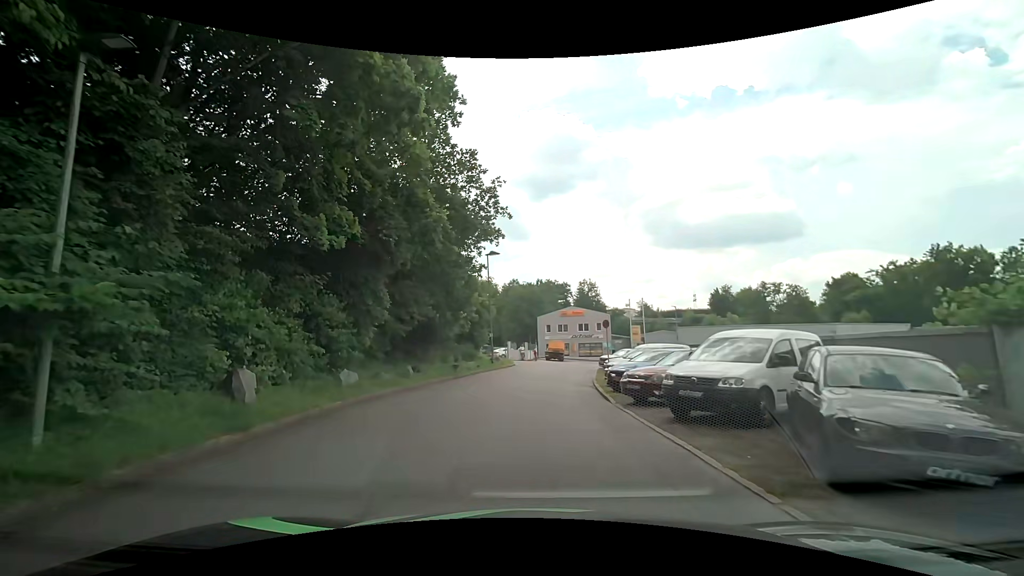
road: residential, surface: asphalt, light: Day
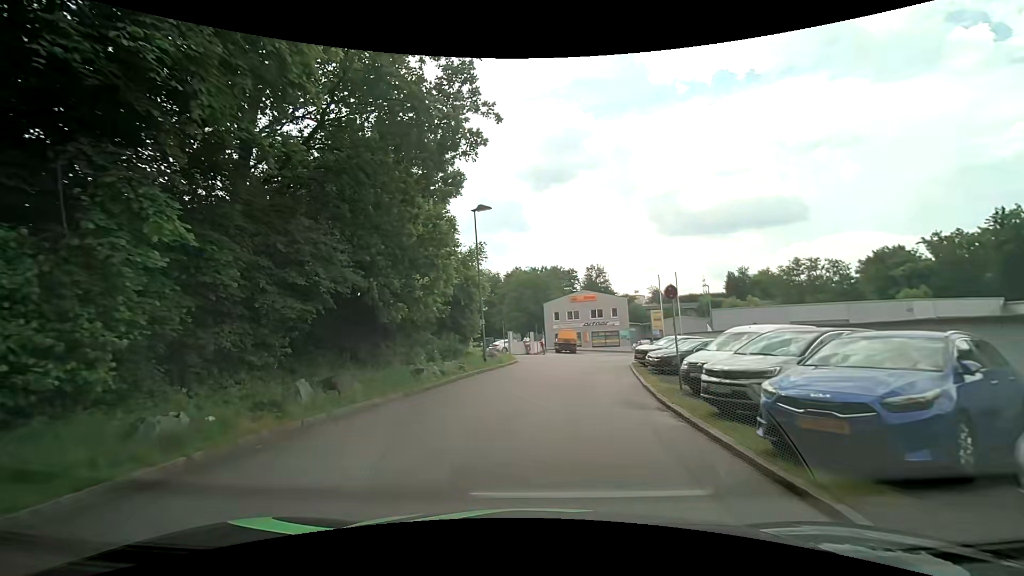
(-0.1, +10.4) m; 0°
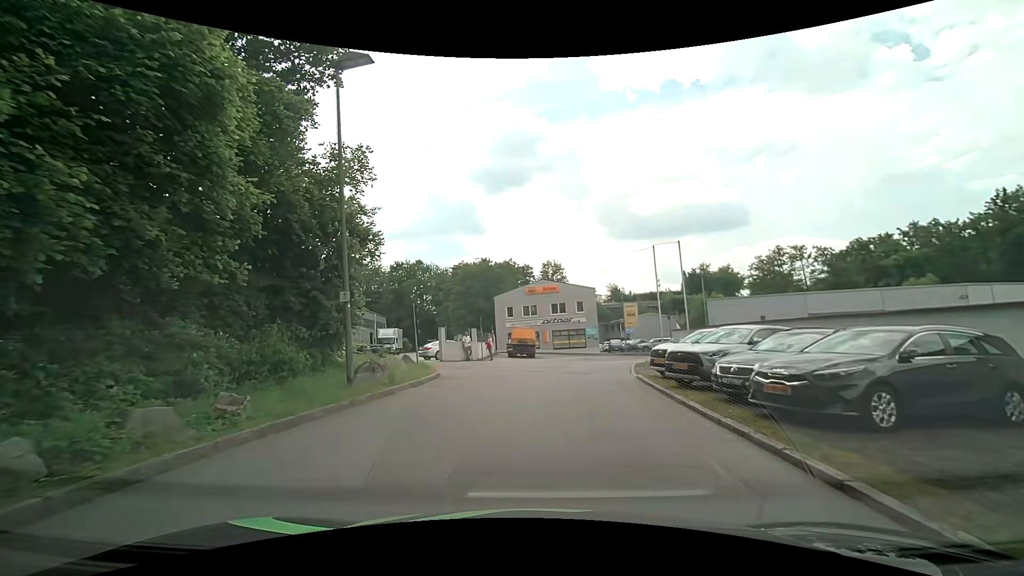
(+0.3, +13.6) m; +5°
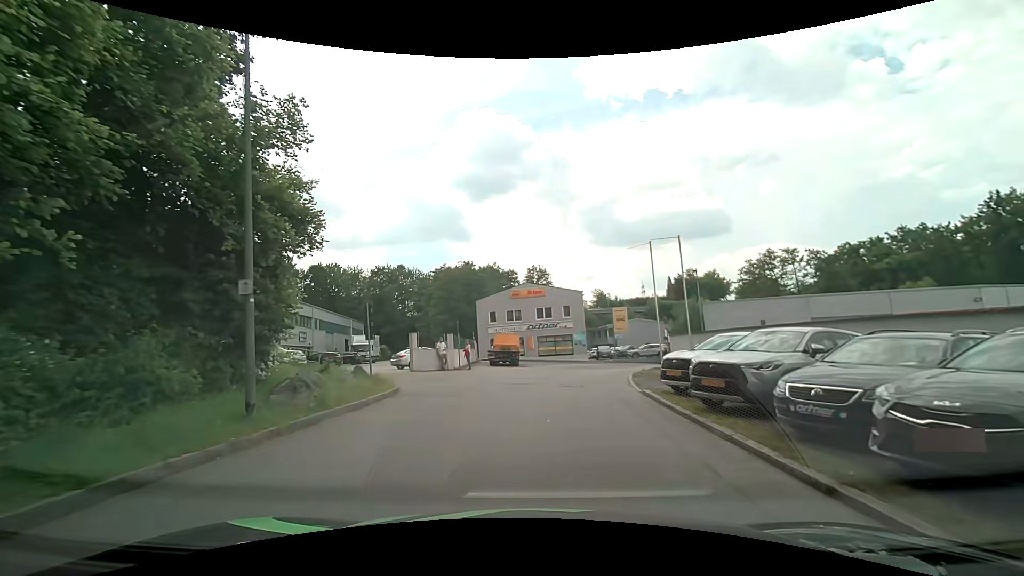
(0.0, +3.3) m; +1°
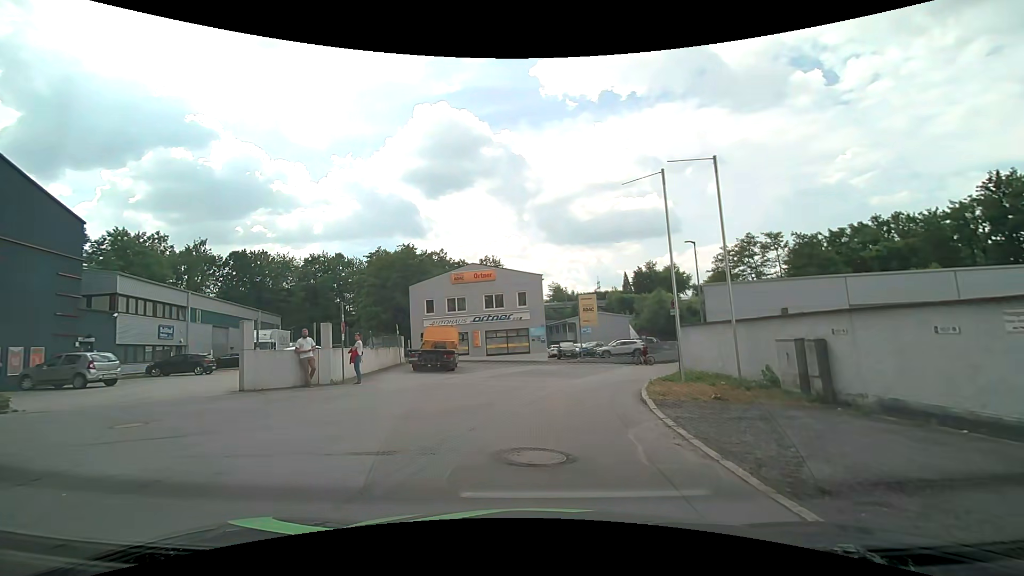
(+0.4, +11.3) m; +6°
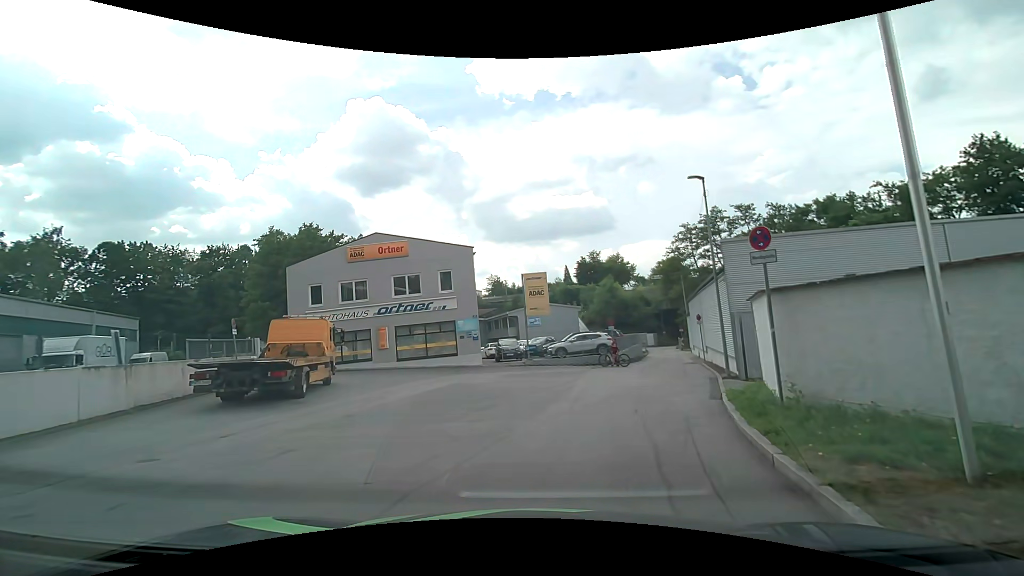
(+0.4, +12.1) m; +6°
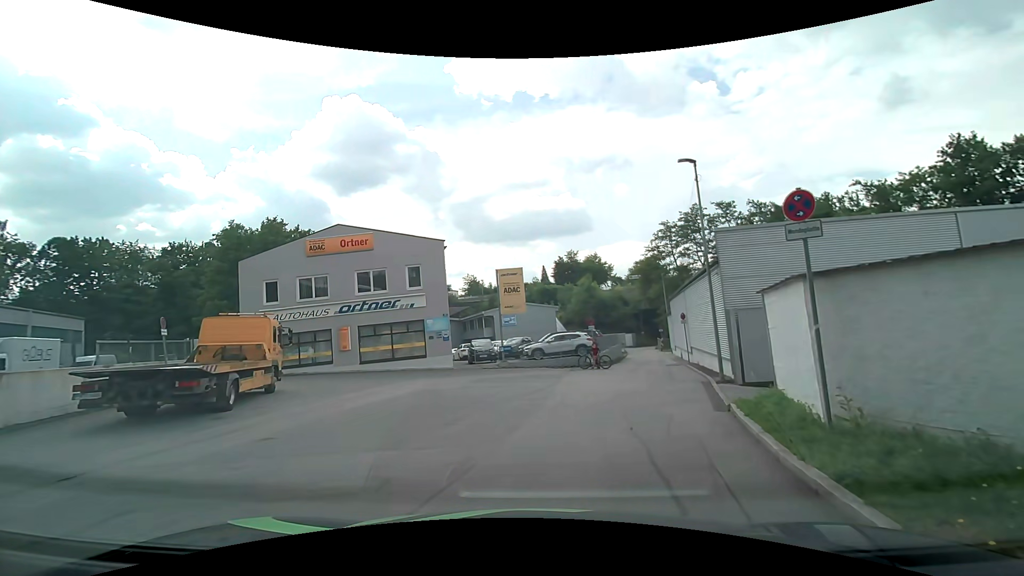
(0.0, +2.2) m; +2°
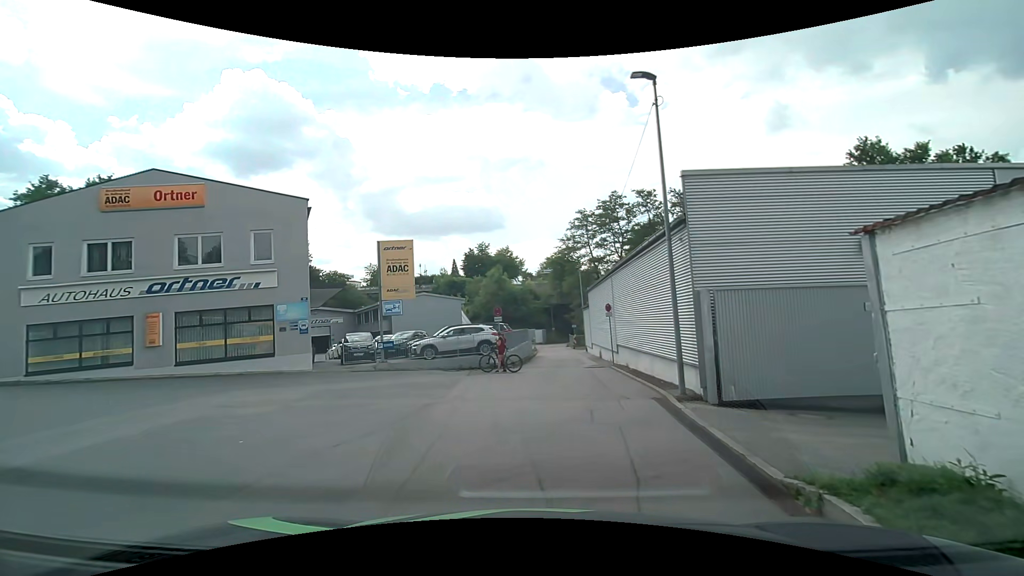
(+0.6, +6.5) m; +9°
